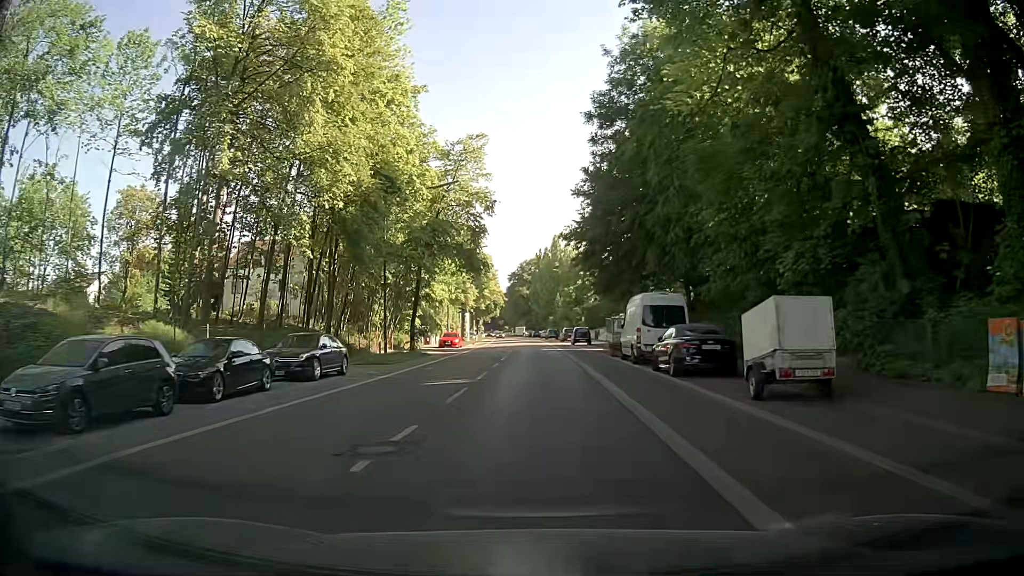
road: secondary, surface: asphalt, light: Day
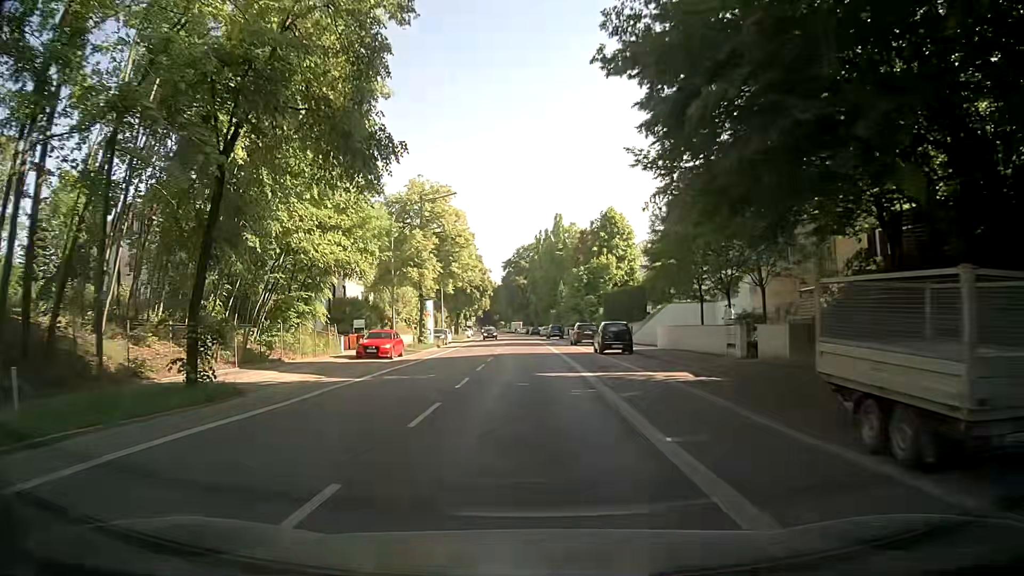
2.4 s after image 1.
(+0.2, +27.5) m; 0°
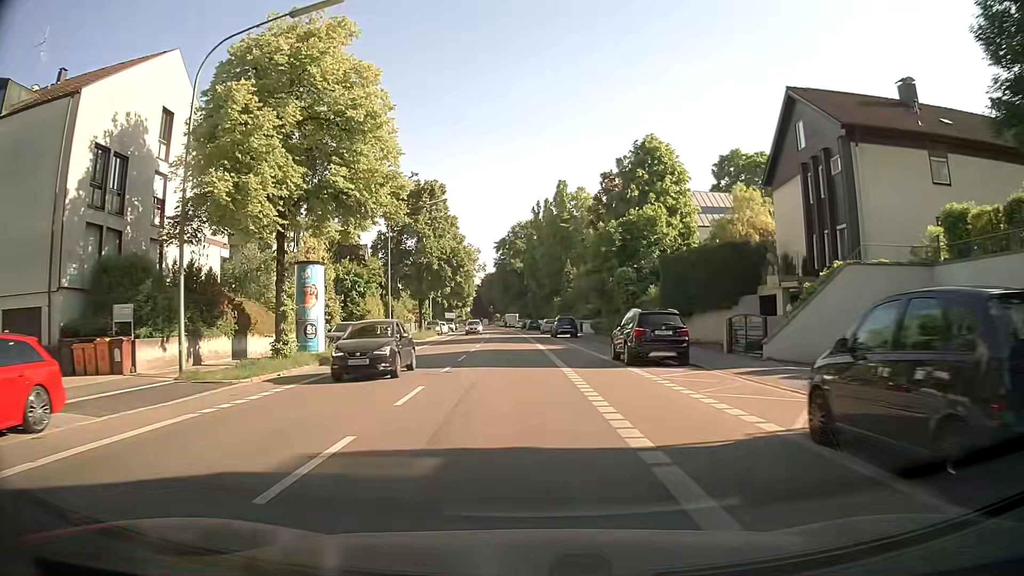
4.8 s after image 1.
(+0.1, +28.5) m; 0°
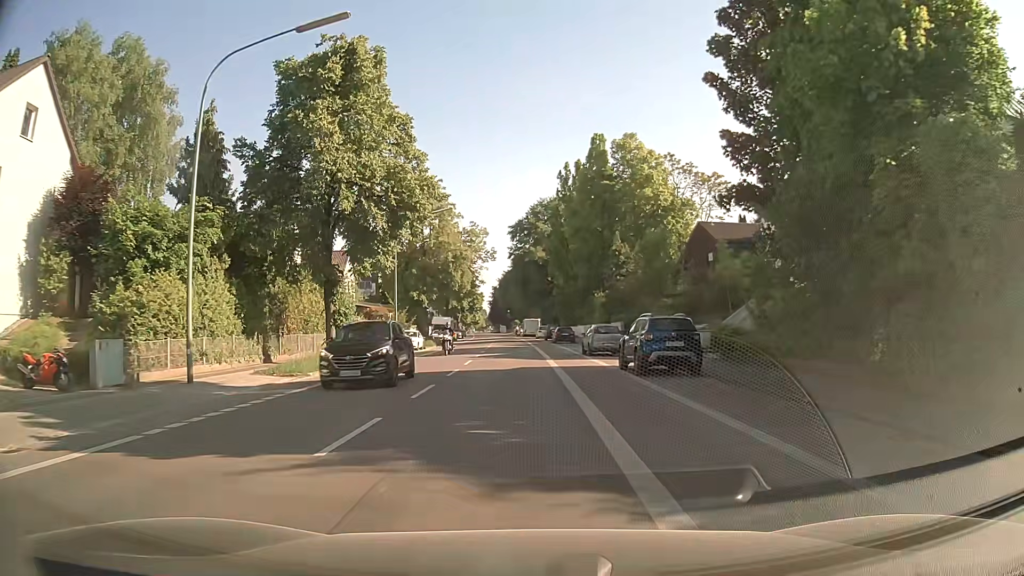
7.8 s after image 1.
(-0.5, +33.5) m; -2°
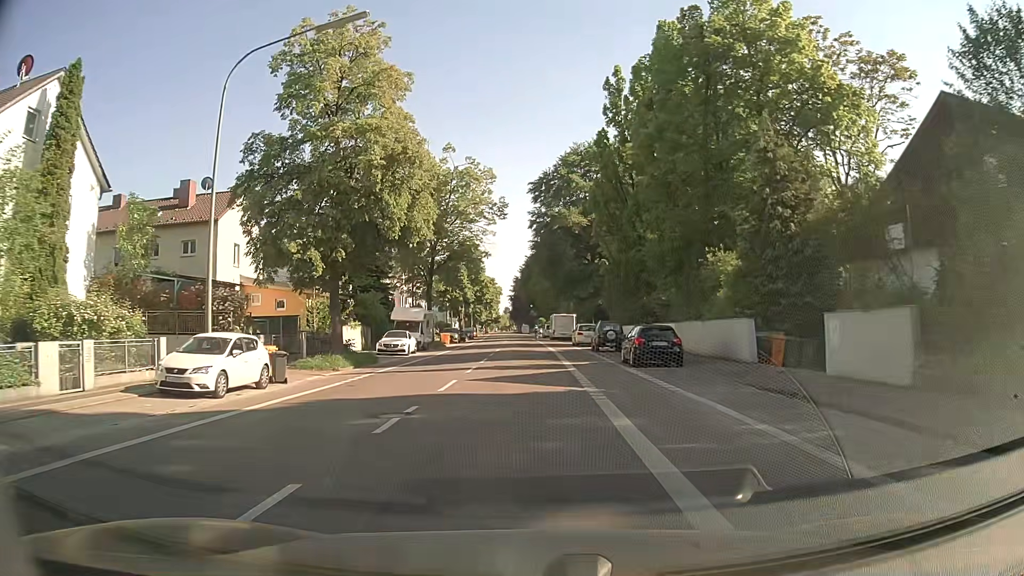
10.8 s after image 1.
(-0.4, +34.5) m; -2°
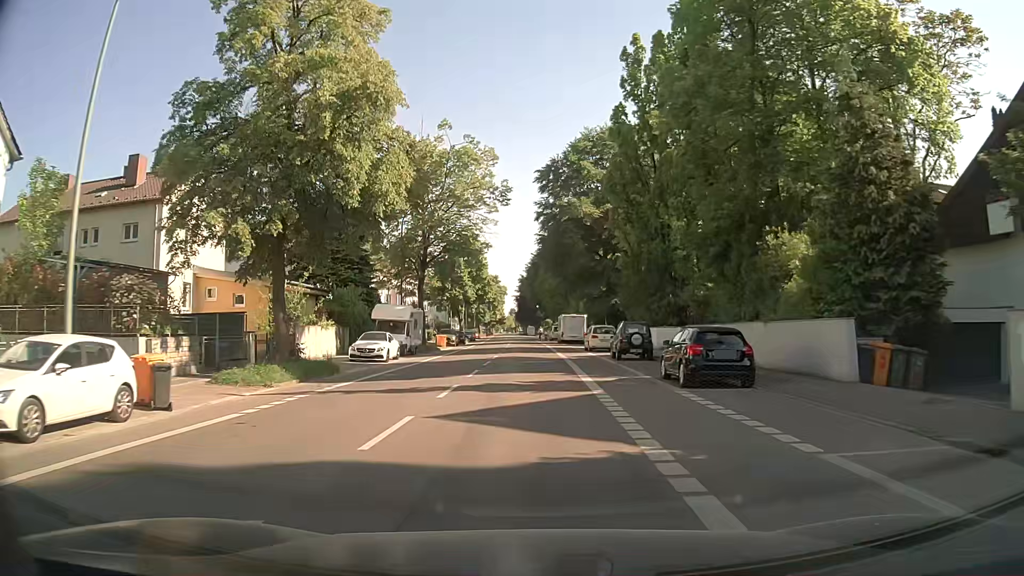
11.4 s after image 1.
(-0.1, +7.1) m; 0°
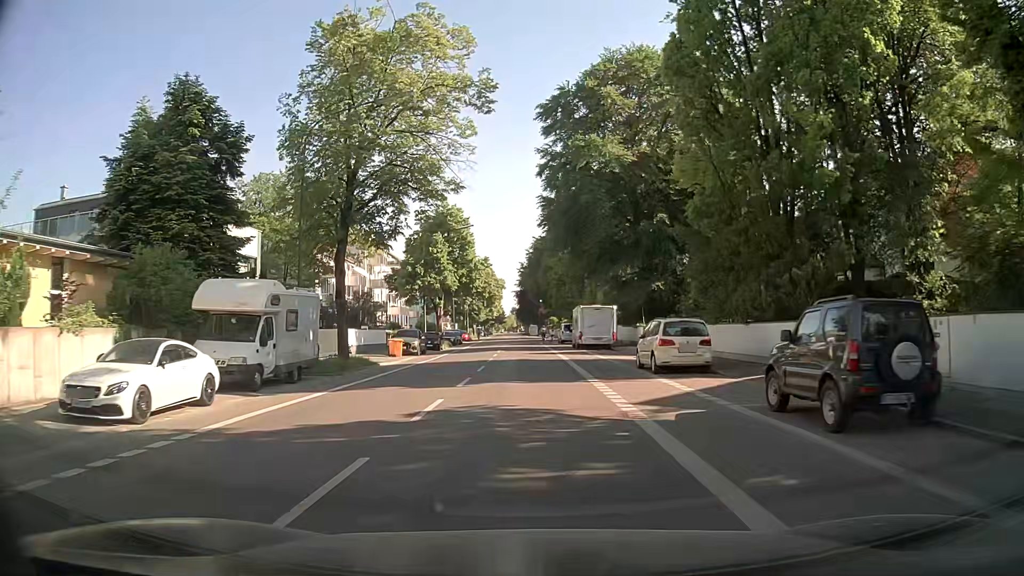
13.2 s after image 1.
(-0.2, +21.4) m; -1°
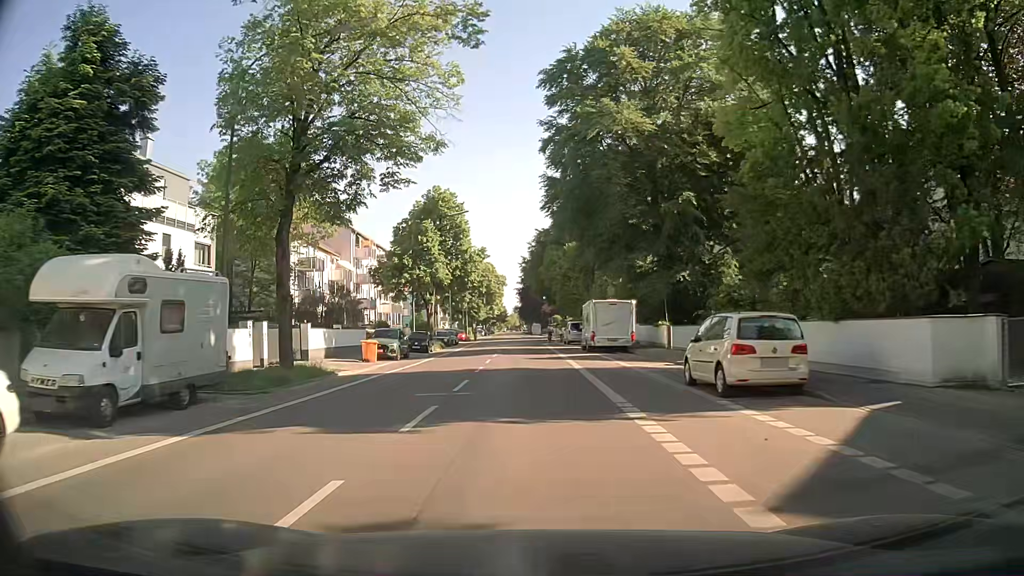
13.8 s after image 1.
(0.0, +7.0) m; 0°
(0, +10) (0, +20) (0, +30) (0, +40) (0, +50) (0, +60) (0, +70) (-1, +80) (-1, +90) (-2, +100) m
